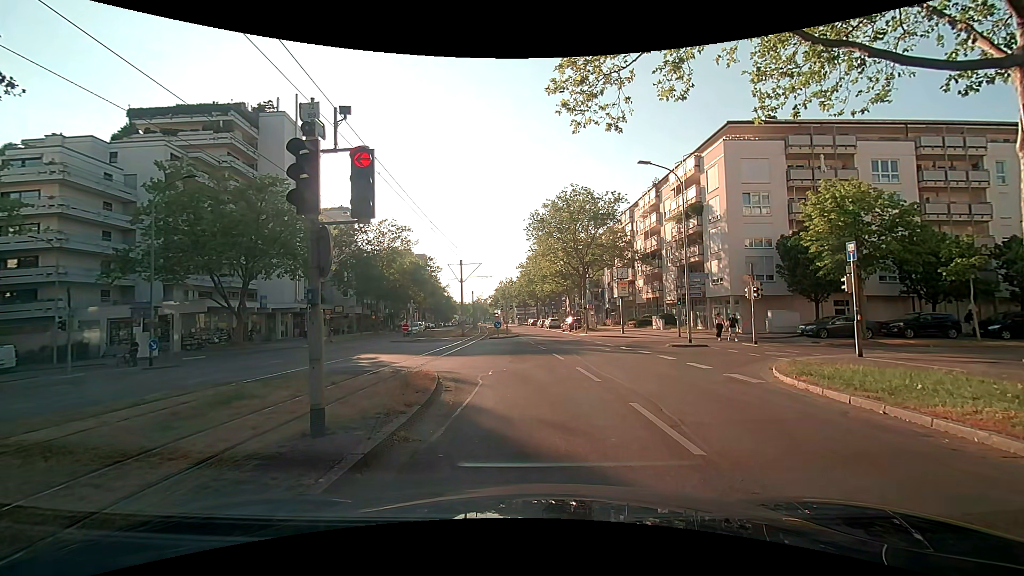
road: tertiary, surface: asphalt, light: Day
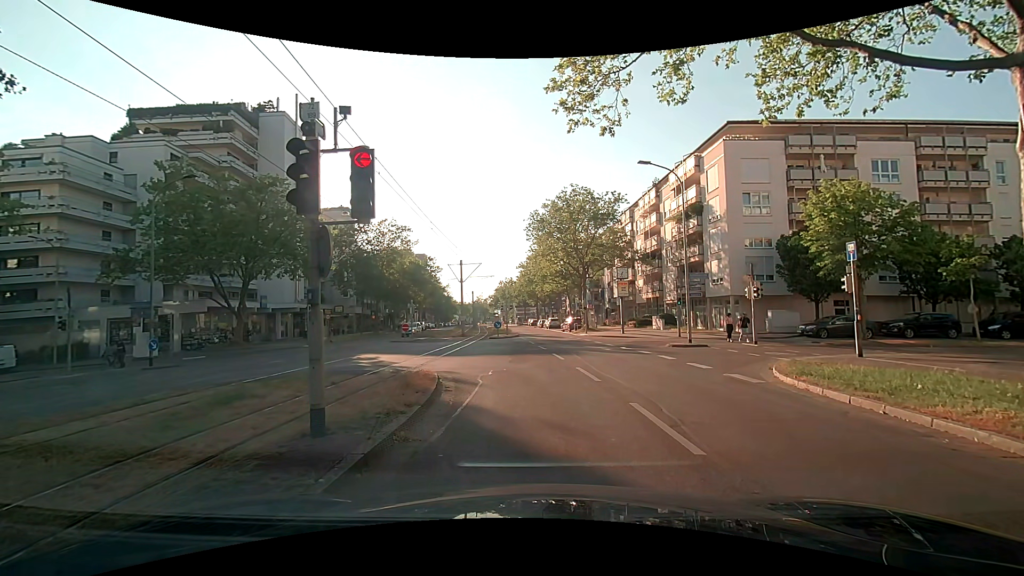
(0.0, 0.0) m; 0°
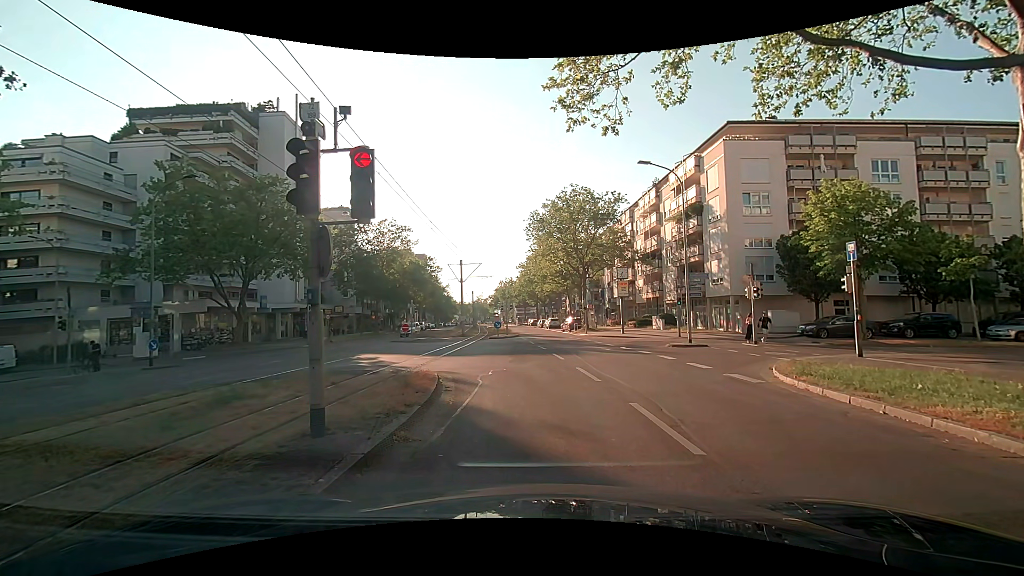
(0.0, 0.0) m; 0°
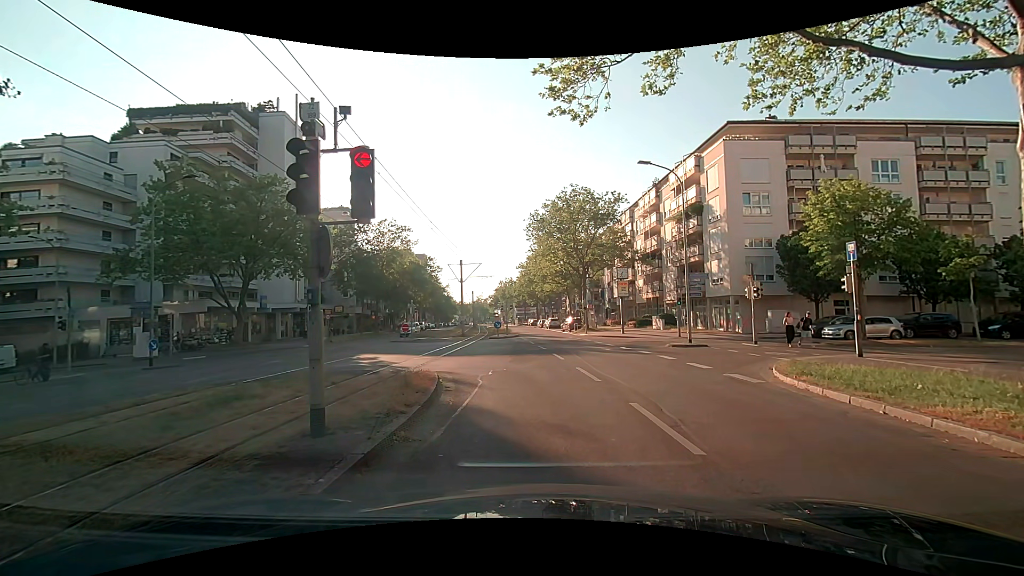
(0.0, 0.0) m; 0°
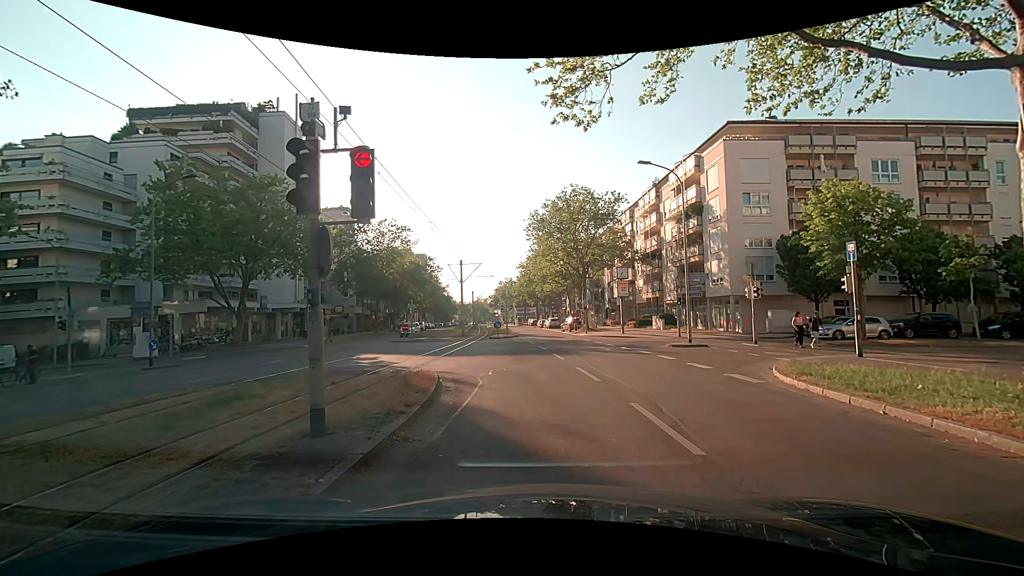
(0.0, 0.0) m; 0°
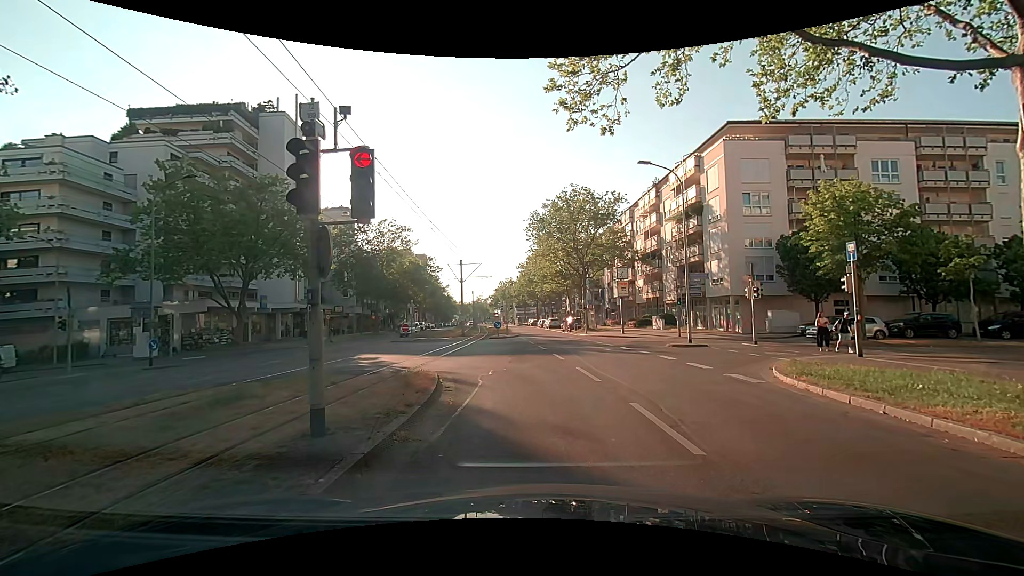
(0.0, 0.0) m; 0°
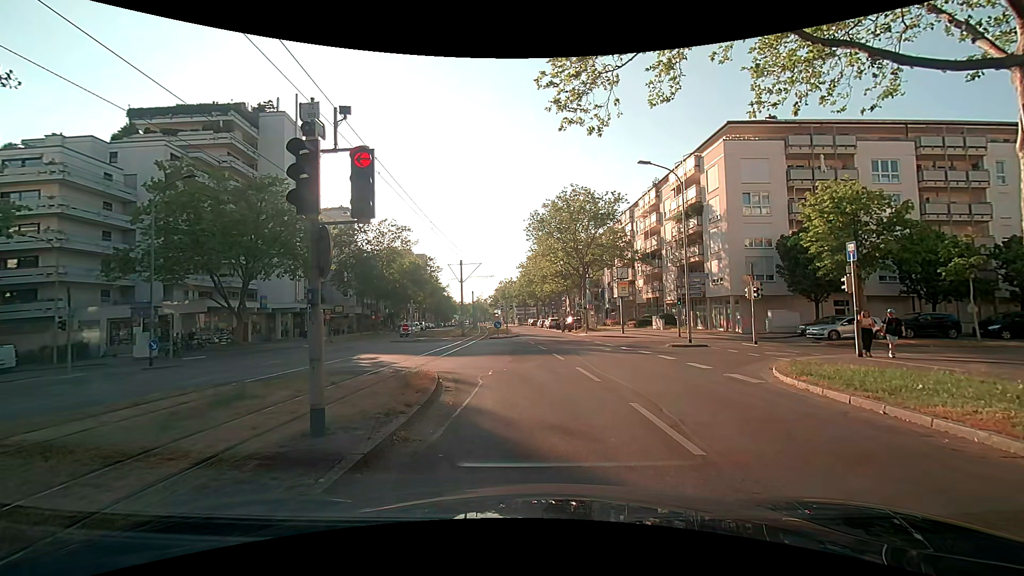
(0.0, 0.0) m; 0°
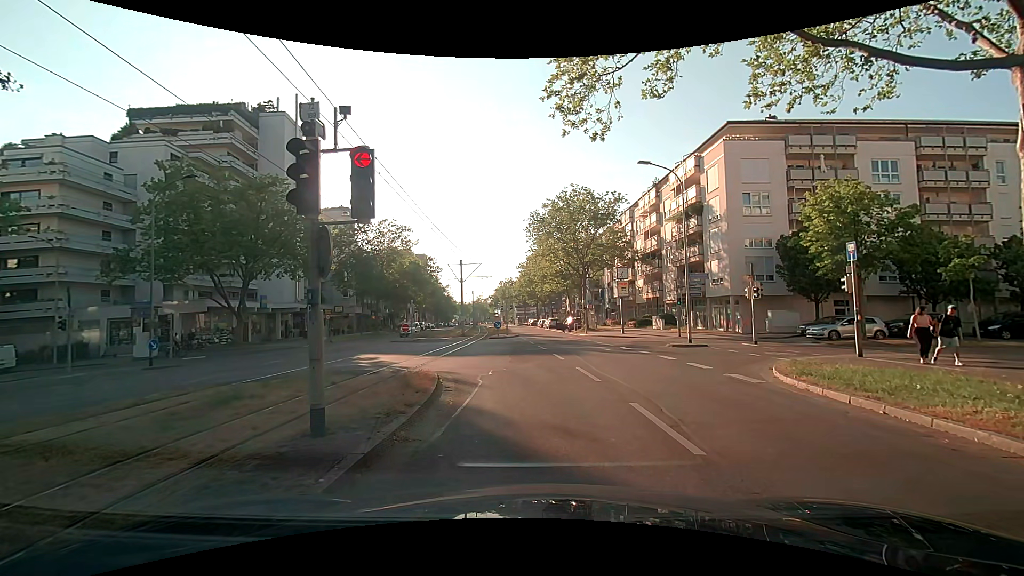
(0.0, 0.0) m; 0°
